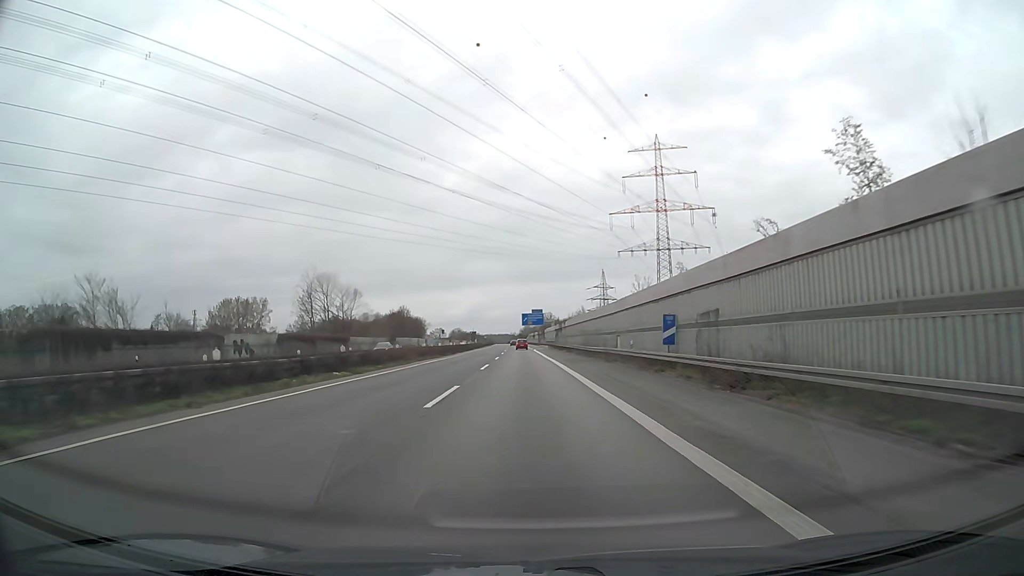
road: motorway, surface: asphalt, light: Day
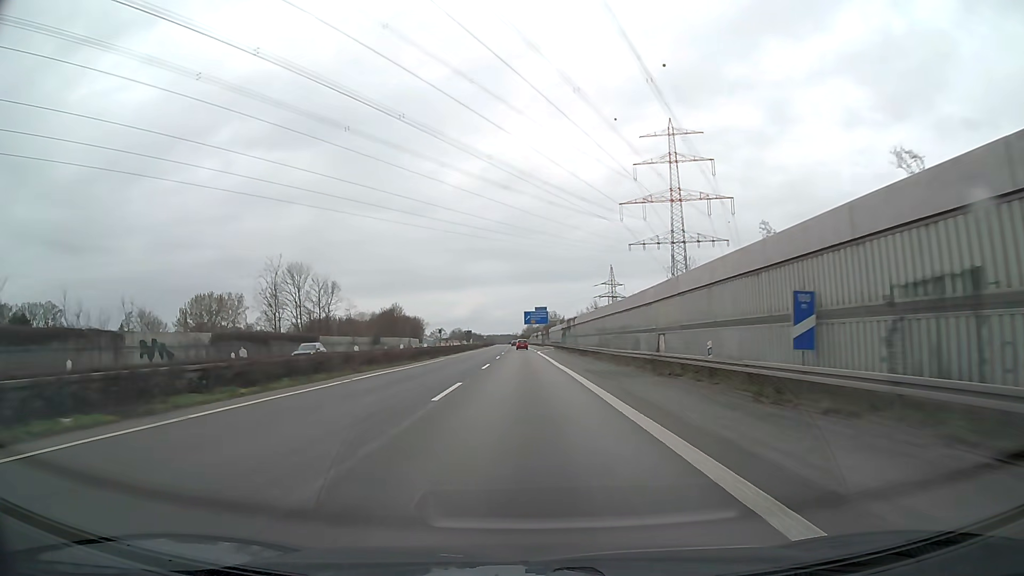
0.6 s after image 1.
(0.0, +16.4) m; 0°
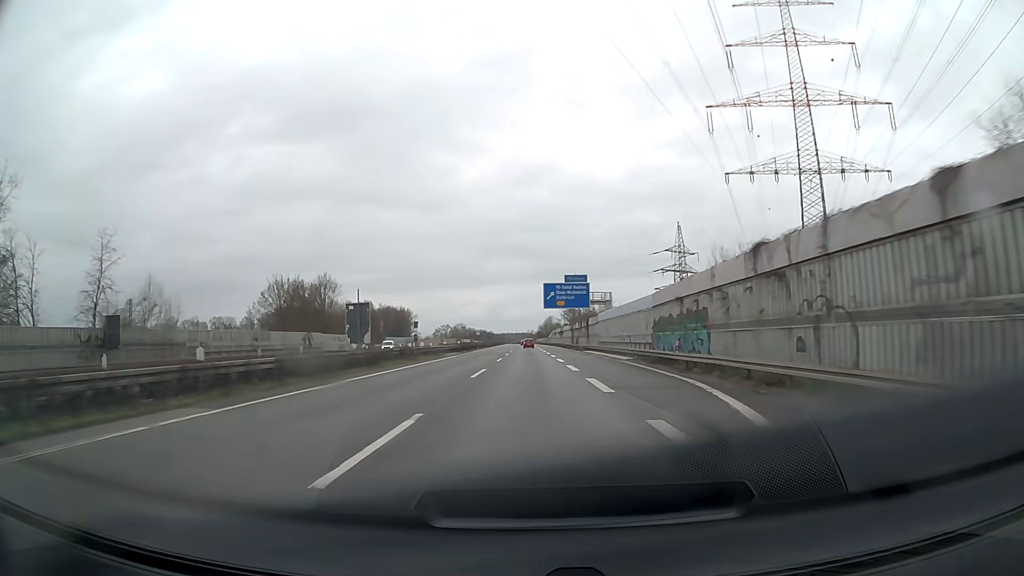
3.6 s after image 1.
(-0.9, +82.2) m; -1°
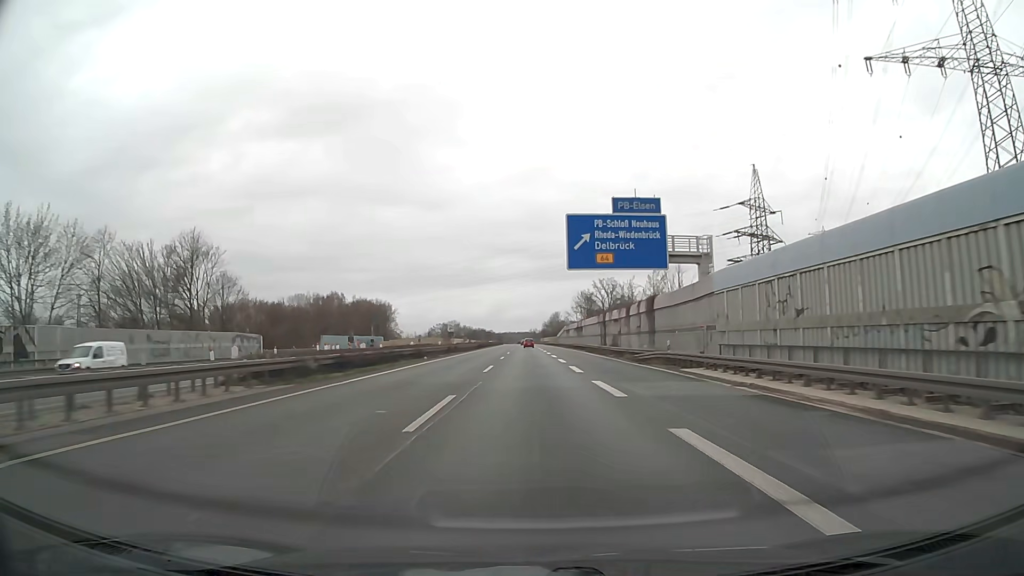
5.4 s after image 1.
(-0.2, +49.3) m; 0°
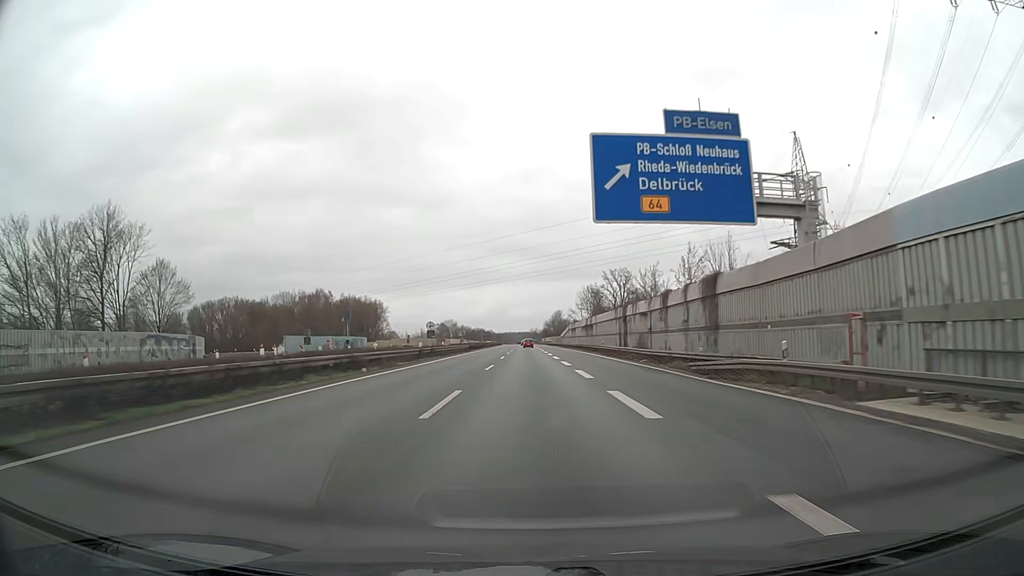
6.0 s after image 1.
(0.0, +16.4) m; 0°
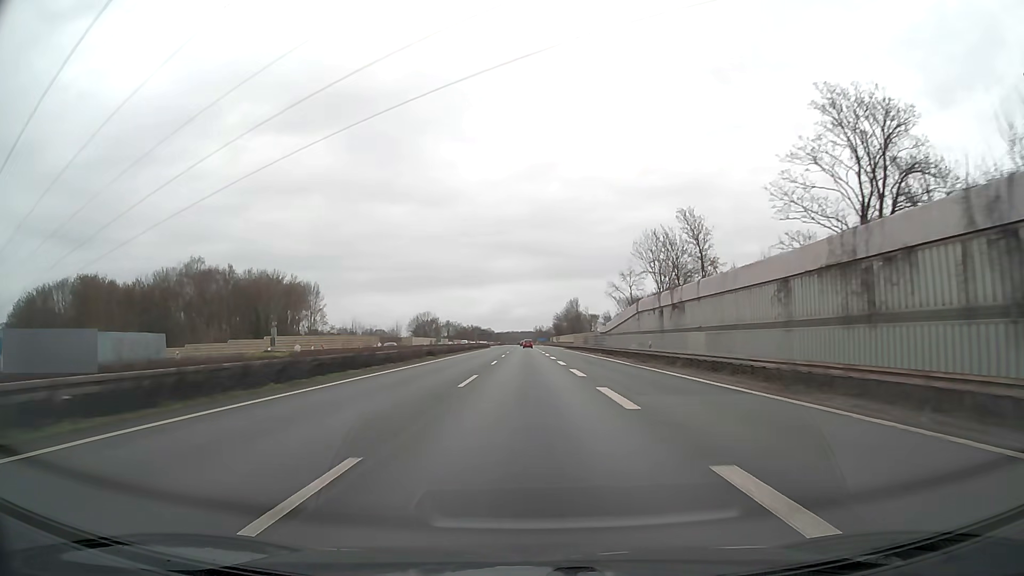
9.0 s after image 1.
(-0.4, +82.3) m; 0°
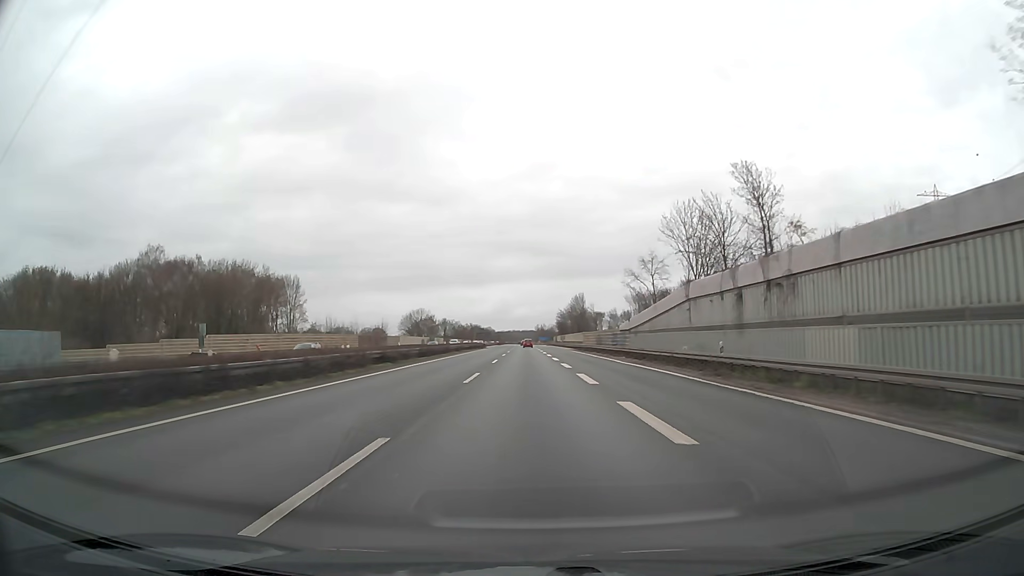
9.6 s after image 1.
(0.0, +16.5) m; 0°
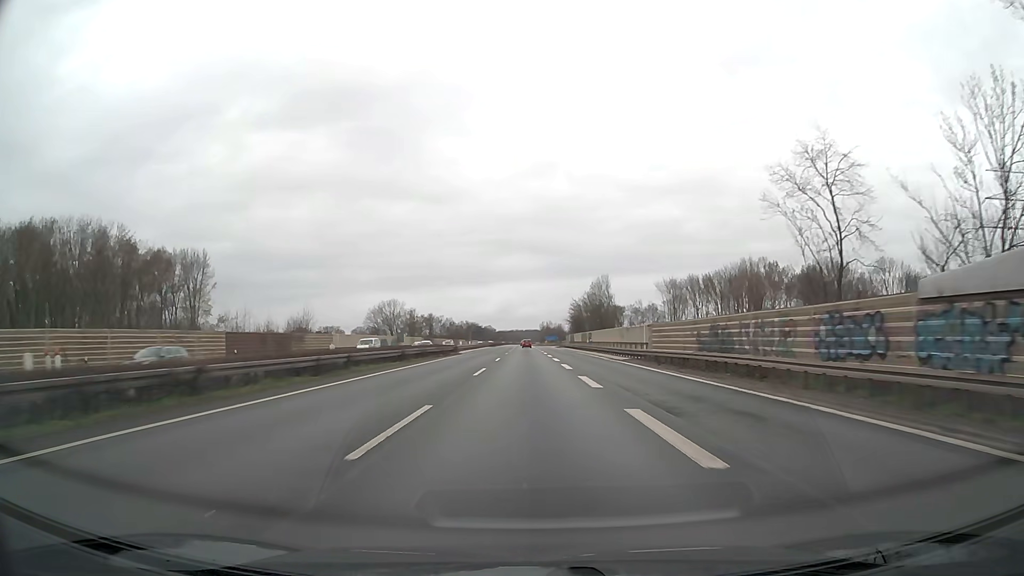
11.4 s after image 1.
(-0.1, +49.4) m; 0°
(0, +10) (0, +20) (0, +30) (0, +40) (0, +50) (0, +60) (0, +70) (0, +80) (0, +90) (0, +100) m
